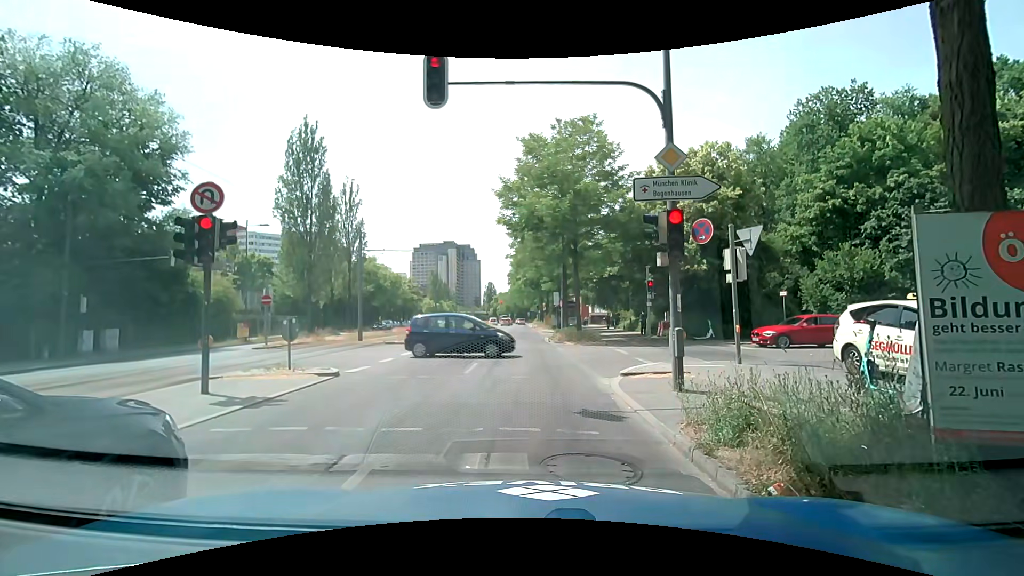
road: secondary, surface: asphalt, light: Day
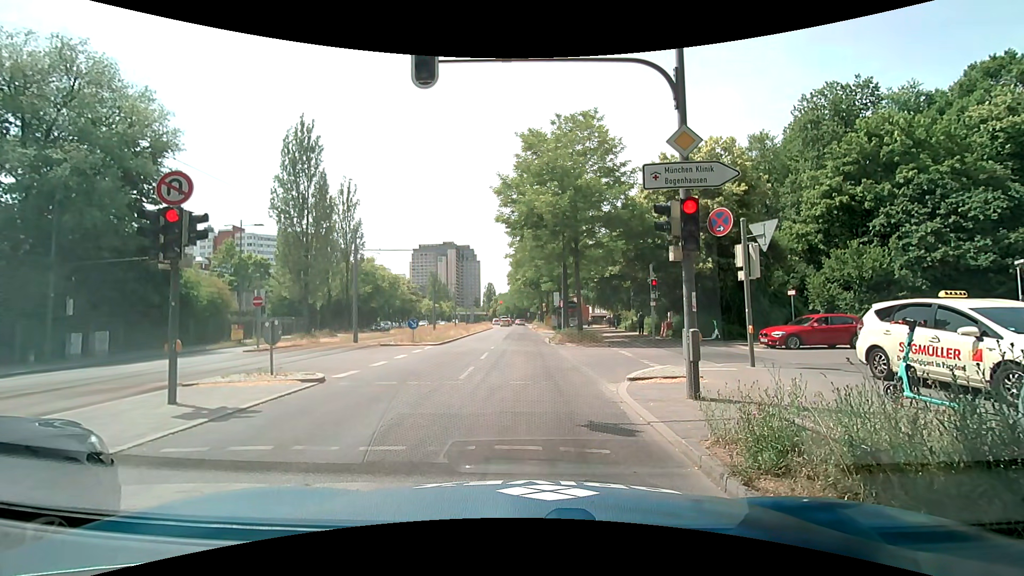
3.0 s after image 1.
(0.0, +0.8) m; 0°
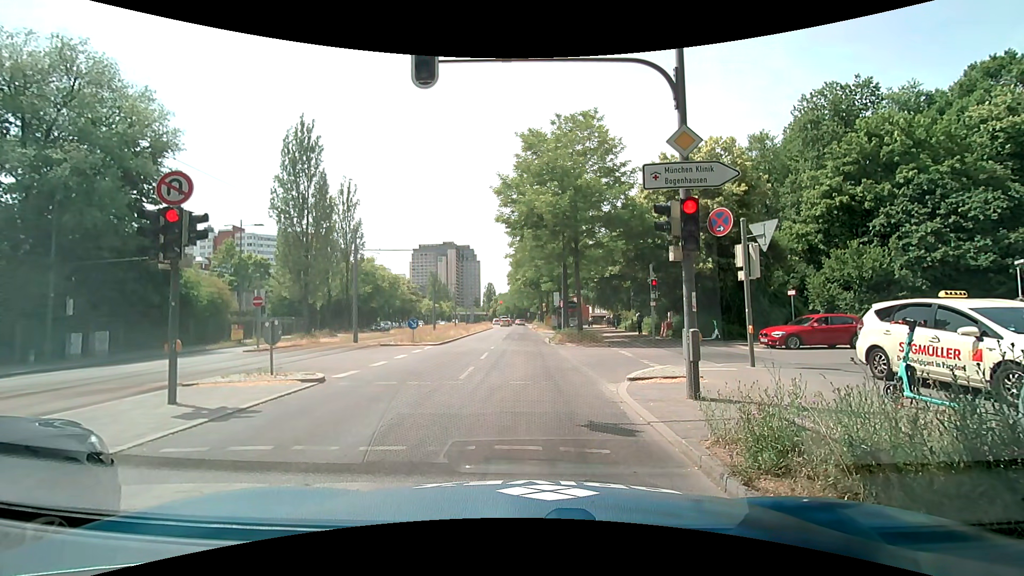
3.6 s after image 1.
(0.0, 0.0) m; 0°
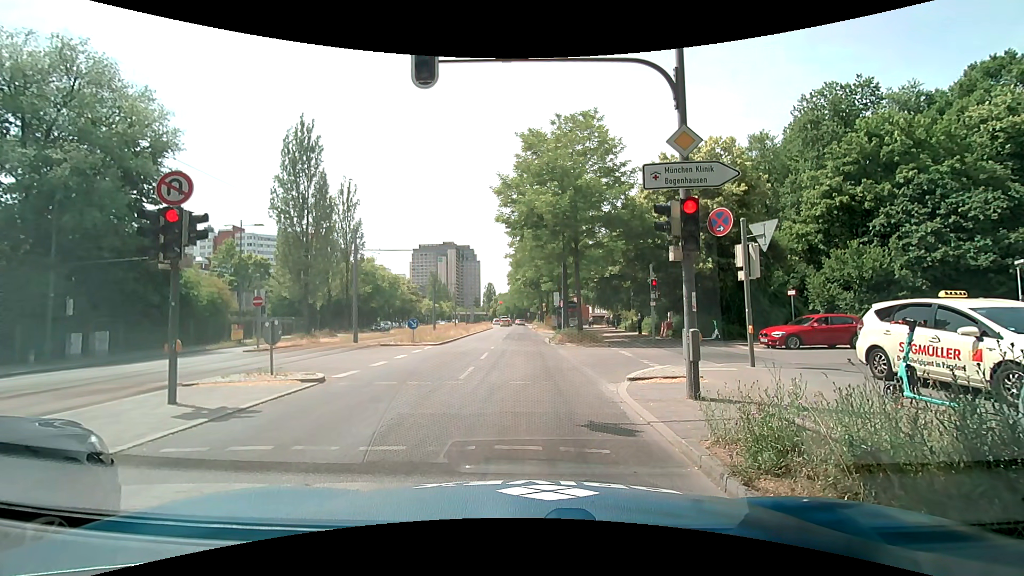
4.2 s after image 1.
(0.0, 0.0) m; 0°
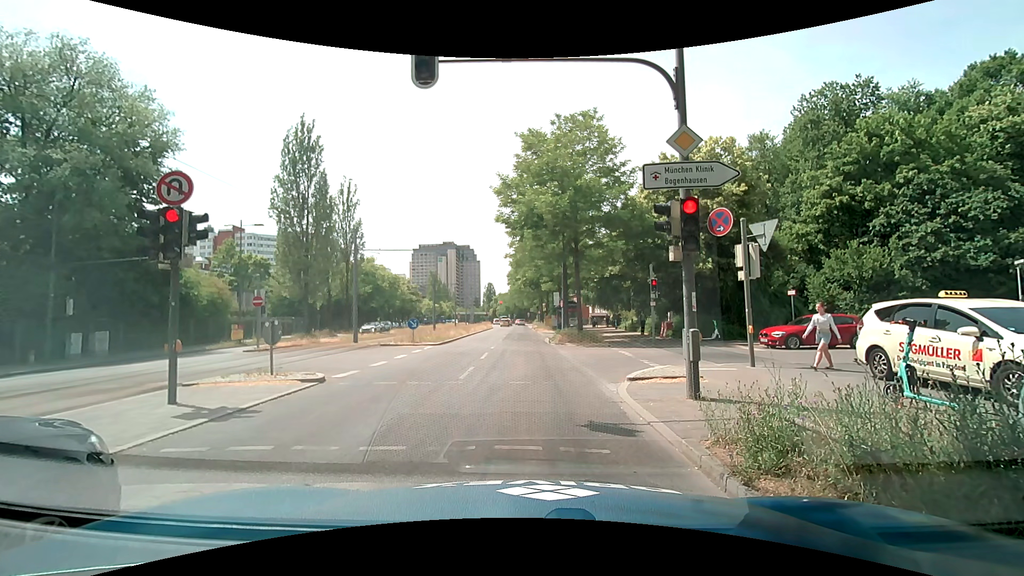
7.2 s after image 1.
(0.0, 0.0) m; 0°
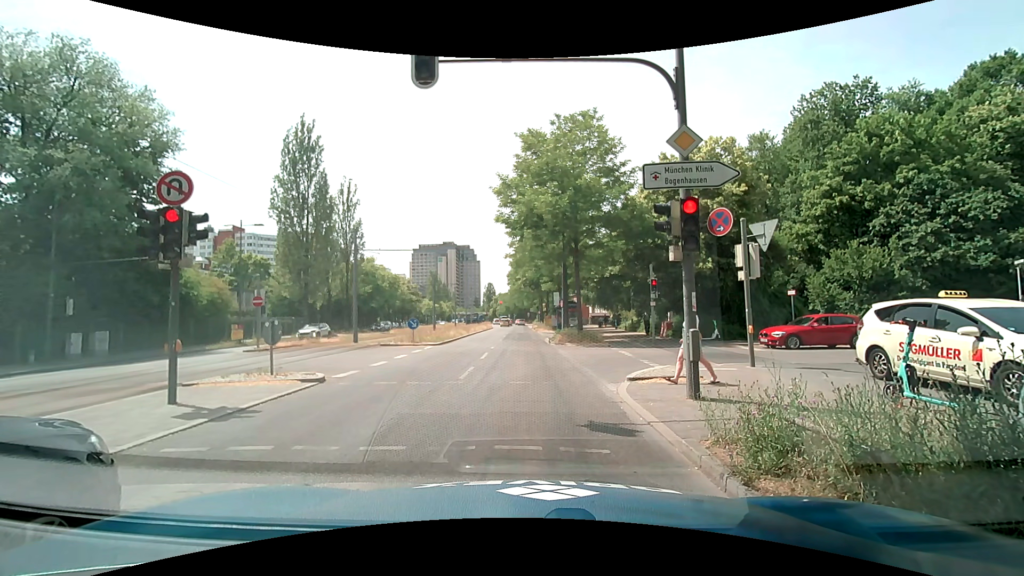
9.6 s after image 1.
(0.0, 0.0) m; 0°
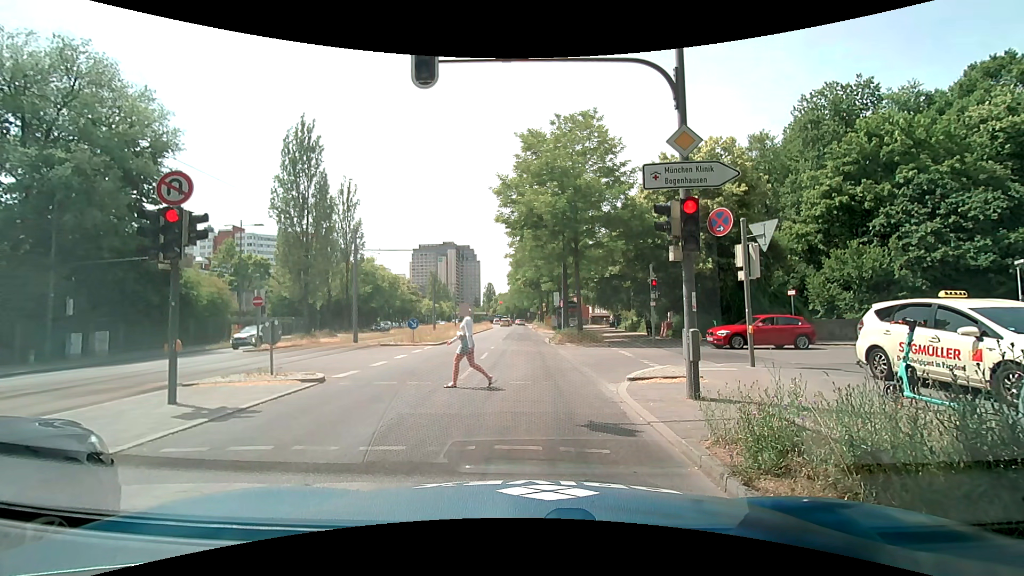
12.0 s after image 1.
(0.0, 0.0) m; 0°
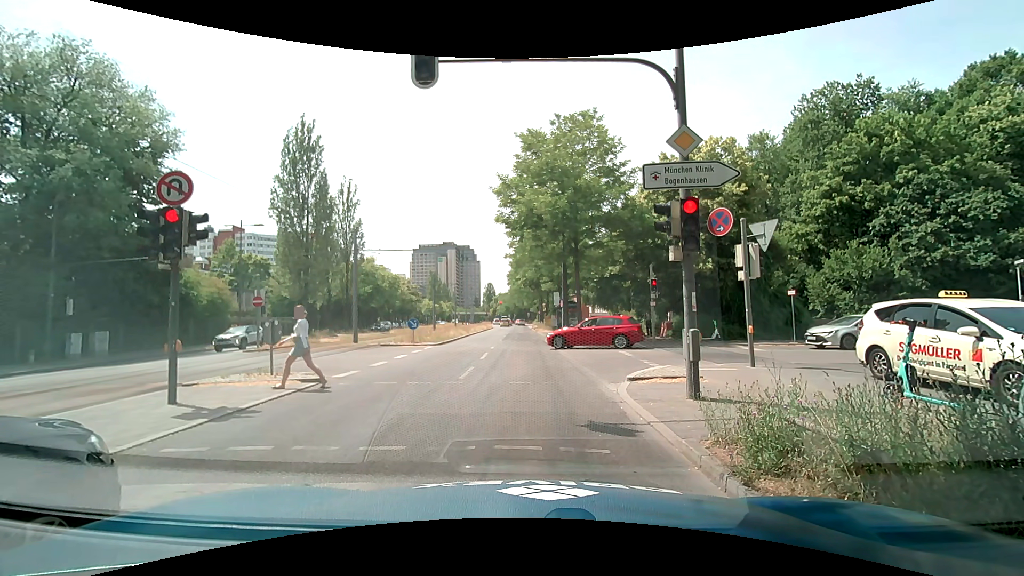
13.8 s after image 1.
(0.0, 0.0) m; 0°
